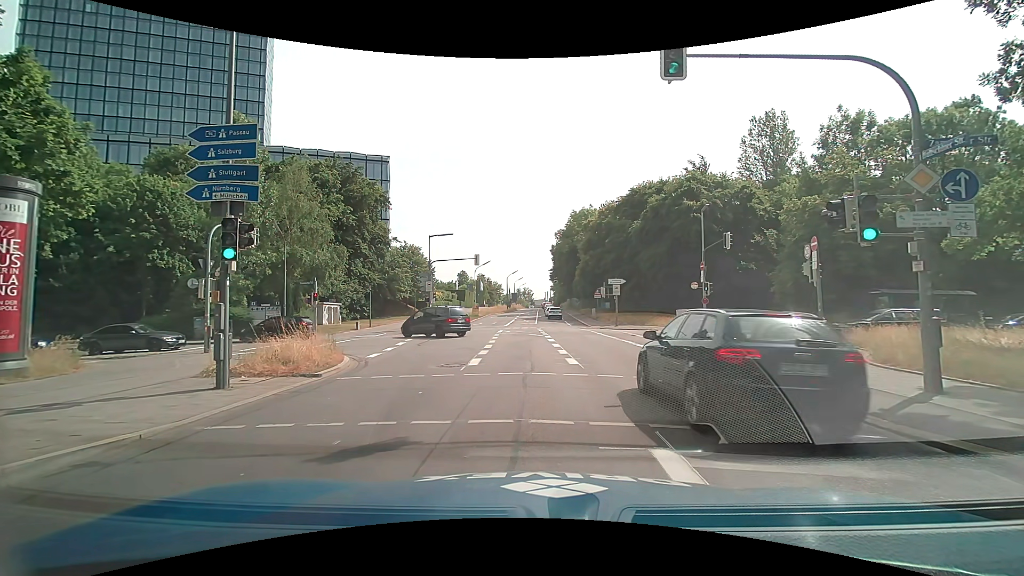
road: secondary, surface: asphalt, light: Day
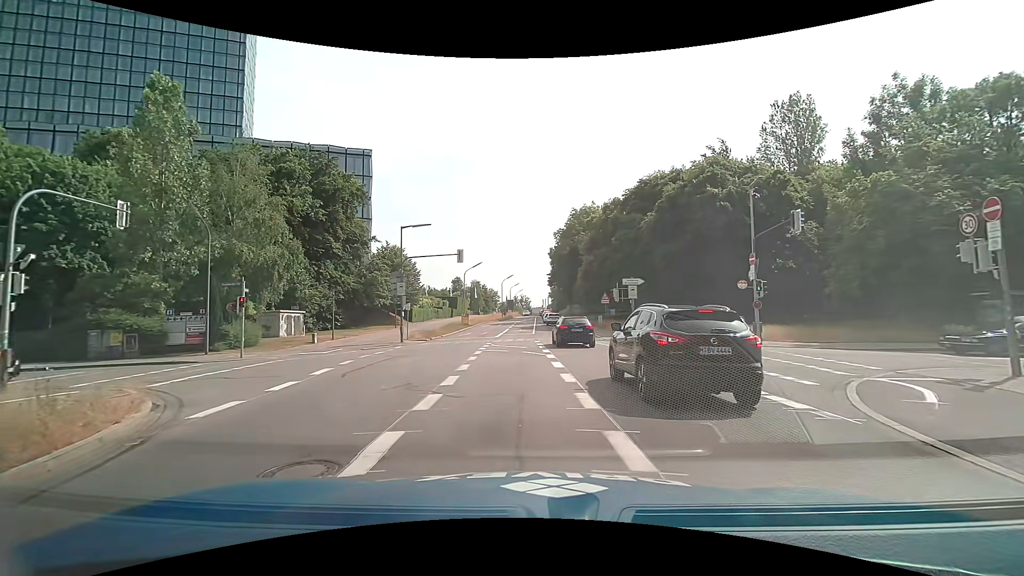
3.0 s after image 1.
(+0.2, +8.6) m; +1°
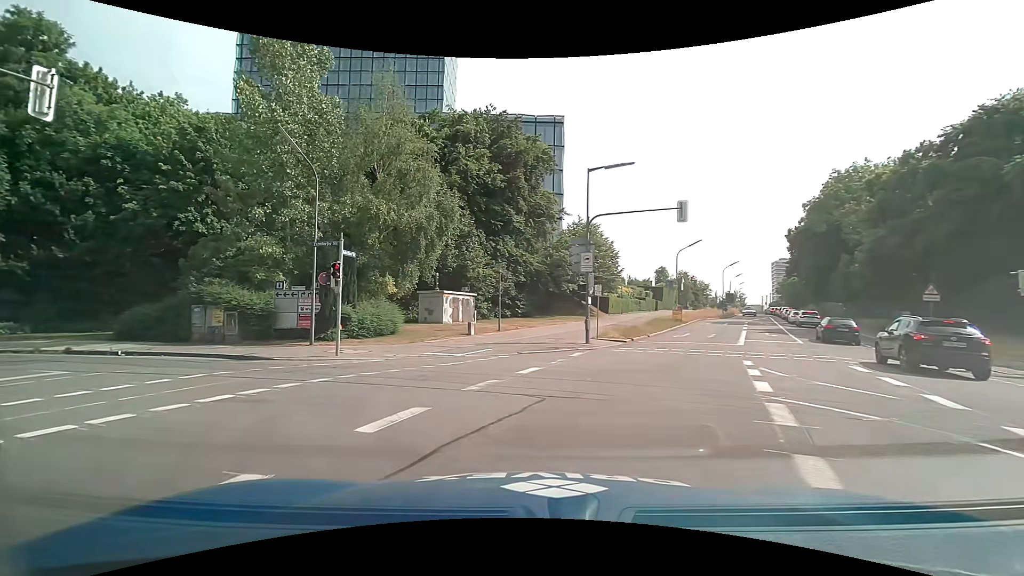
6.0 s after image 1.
(-2.0, +12.6) m; -23°
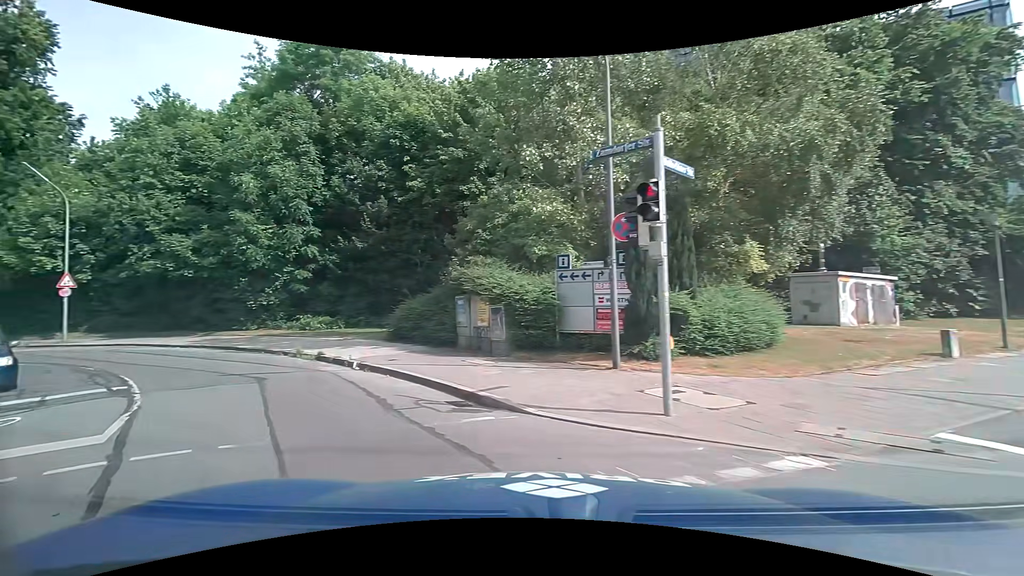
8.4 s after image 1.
(-2.8, +10.5) m; -36°
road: tertiary
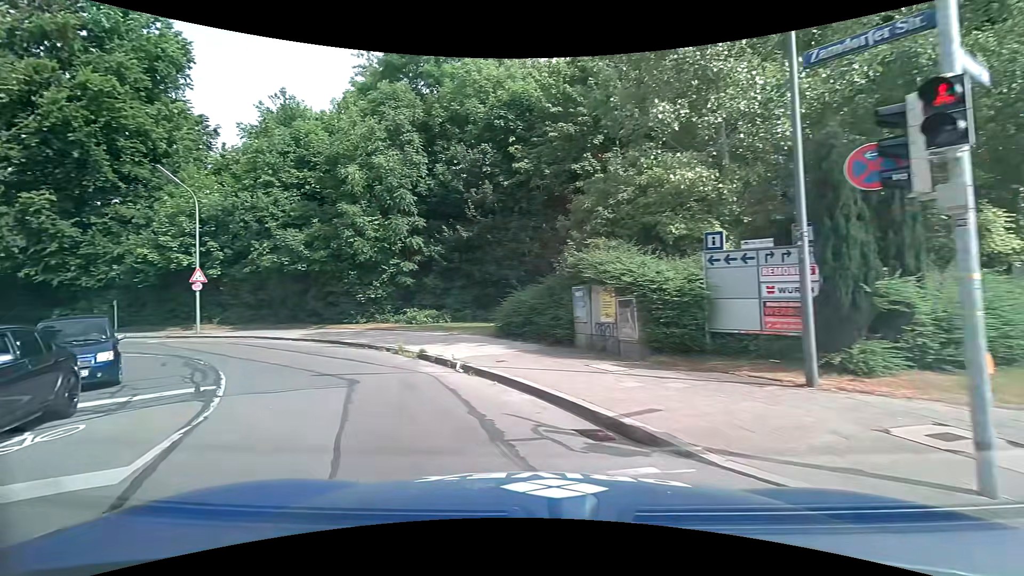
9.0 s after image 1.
(-0.2, +2.3) m; -12°
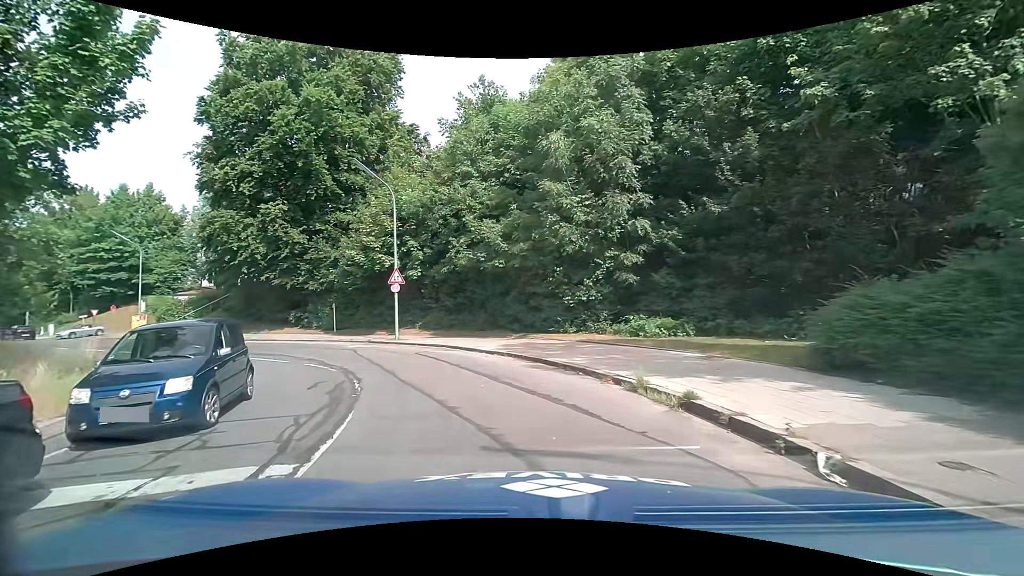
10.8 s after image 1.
(-1.4, +6.1) m; -23°
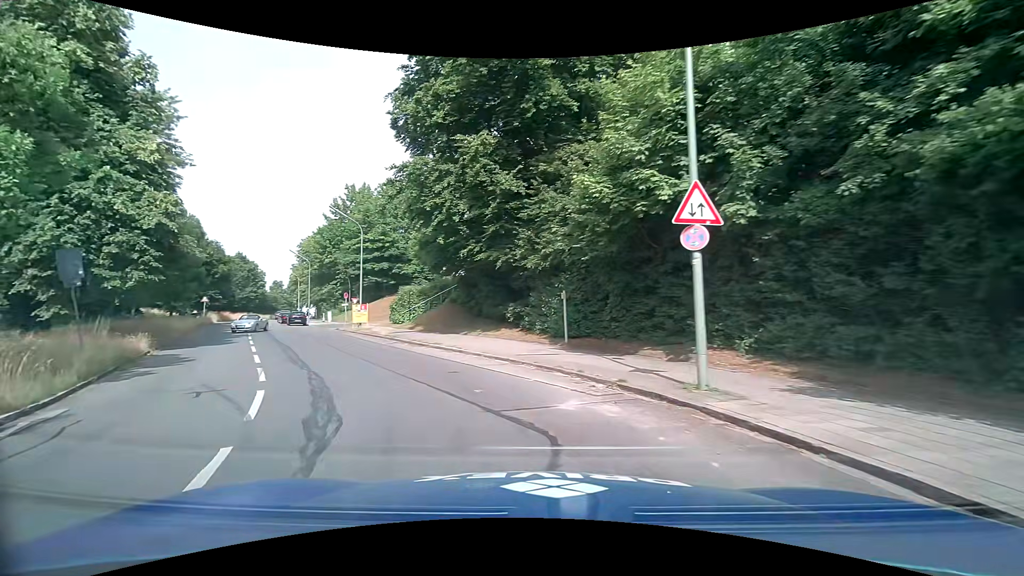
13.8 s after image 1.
(-3.7, +15.6) m; -29°
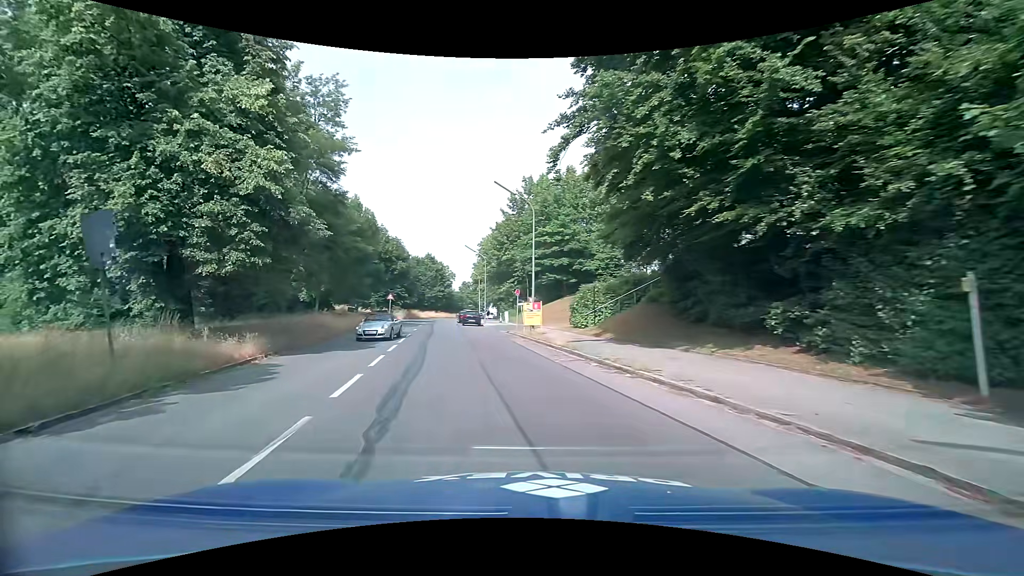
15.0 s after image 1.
(-1.6, +8.4) m; -21°
